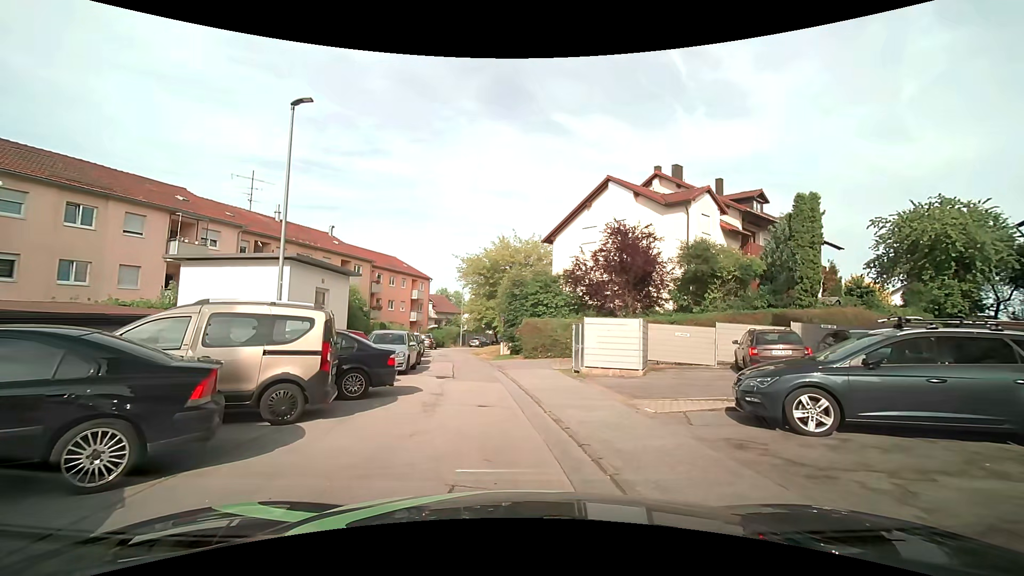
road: residential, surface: asphalt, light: Day
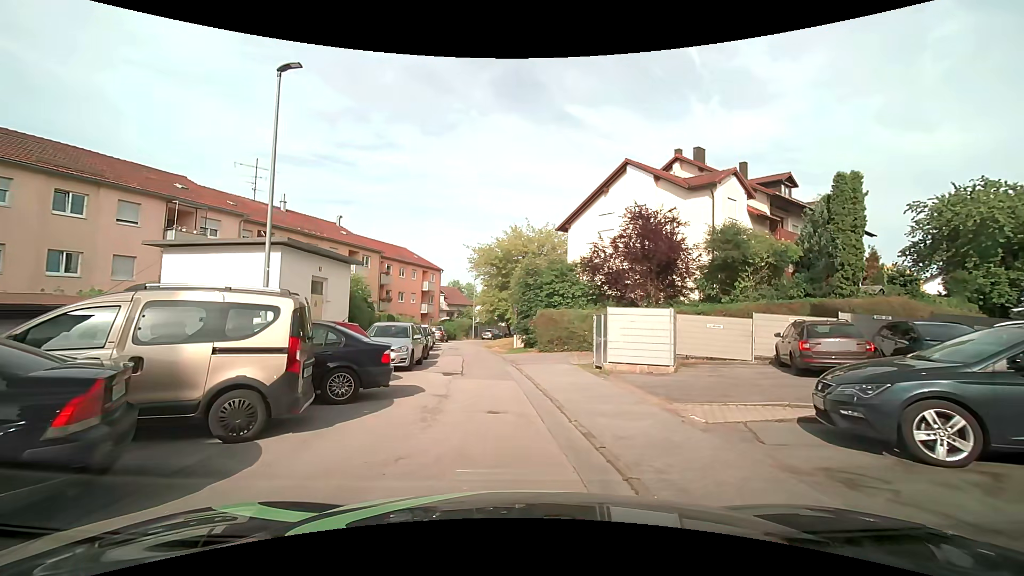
(-0.1, +1.7) m; -2°
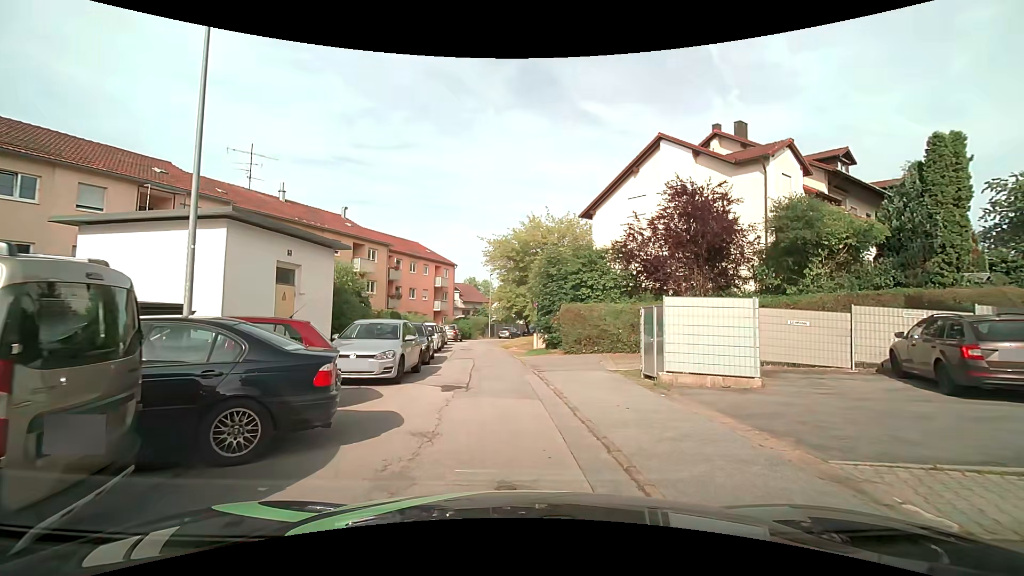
(-0.1, +4.0) m; -1°
(-1, +10) (-2, +20) (-3, +30) (-5, +40) (-5, +50) (-4, +60) (0, +69) (+5, +77) (+10, +86) (+17, +93) m
